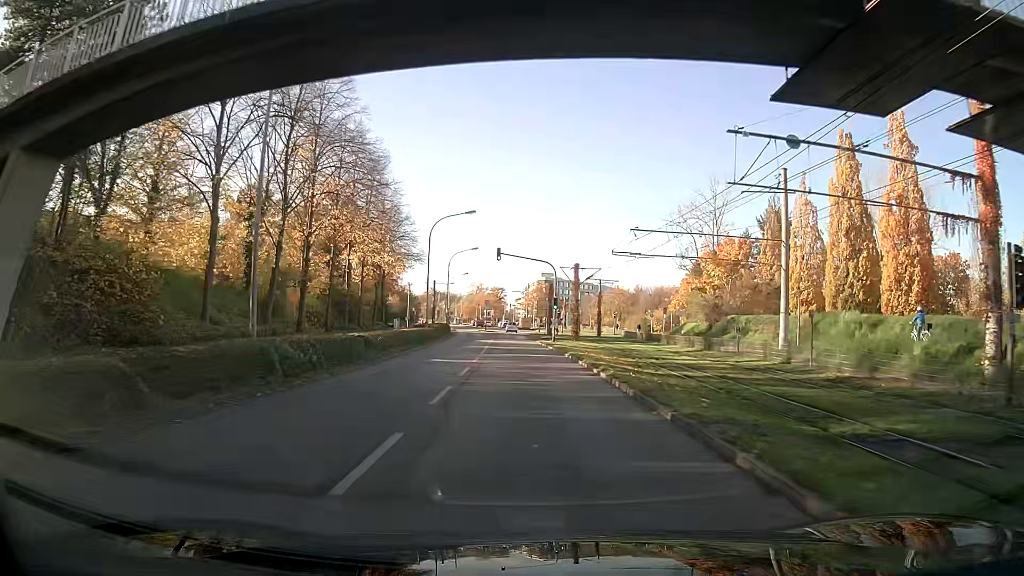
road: tertiary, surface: asphalt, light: Day
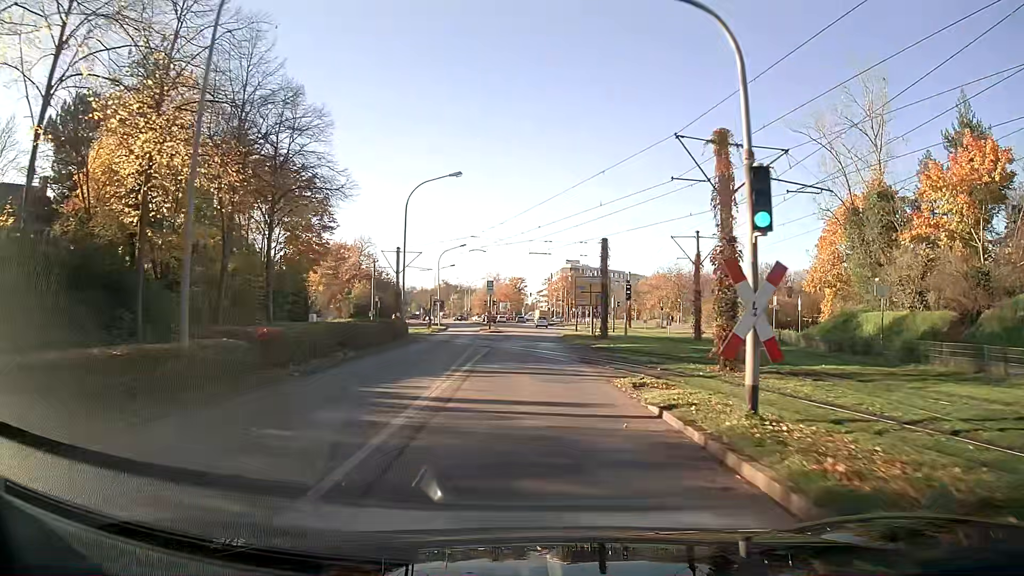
(-0.6, +37.7) m; -2°
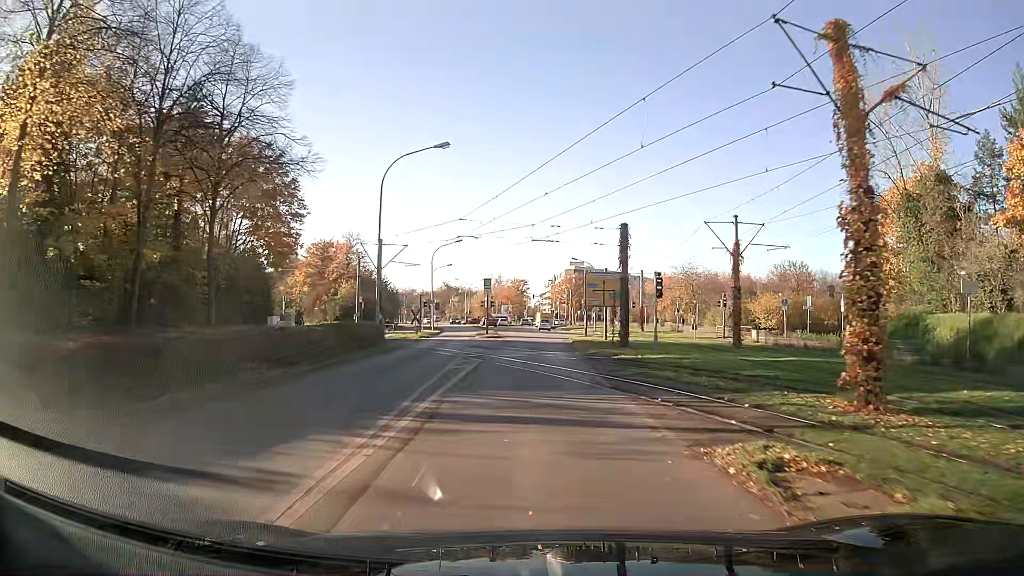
(0.0, +7.4) m; 0°
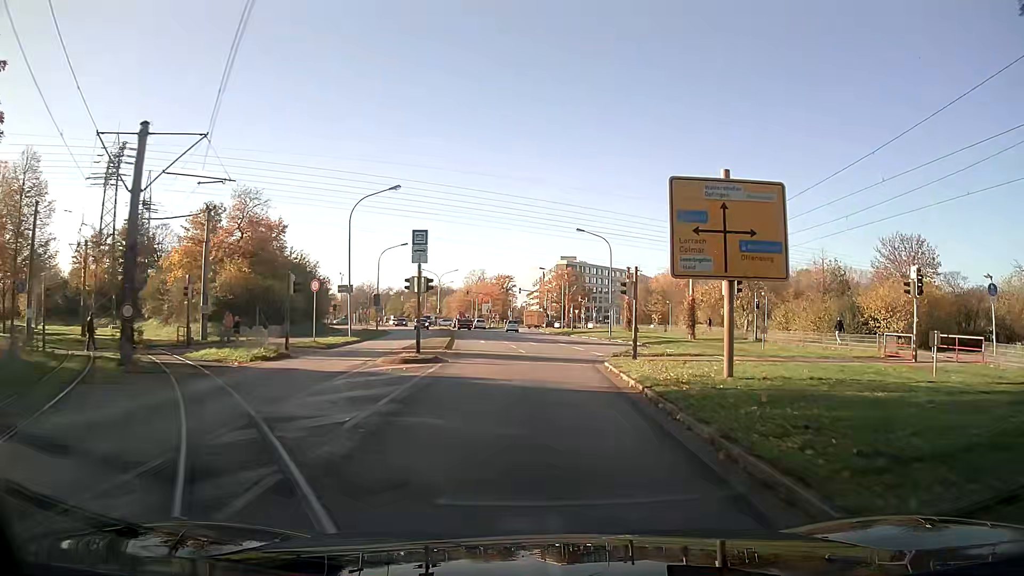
(+0.2, +29.2) m; +2°
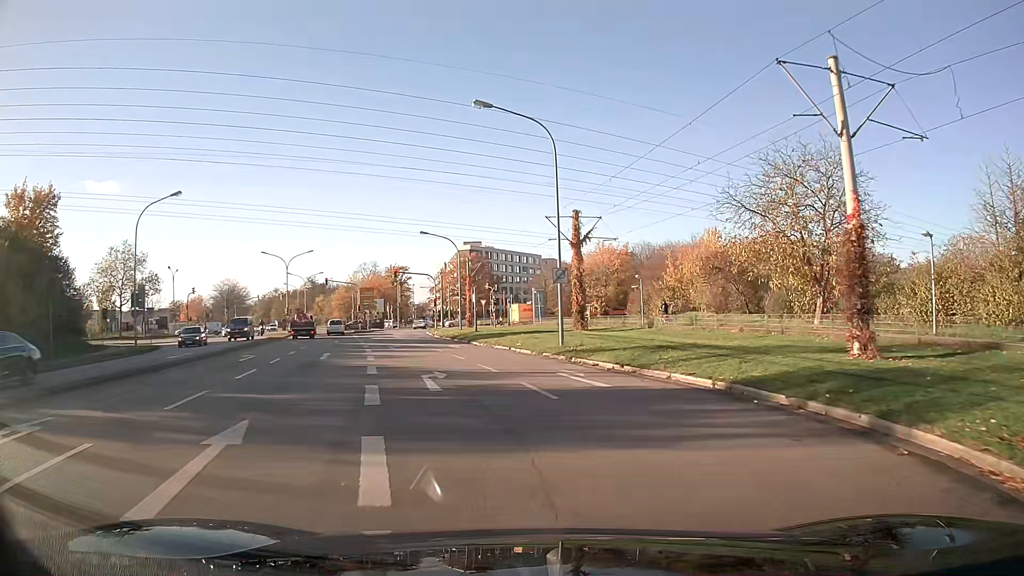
(+2.4, +34.7) m; +7°
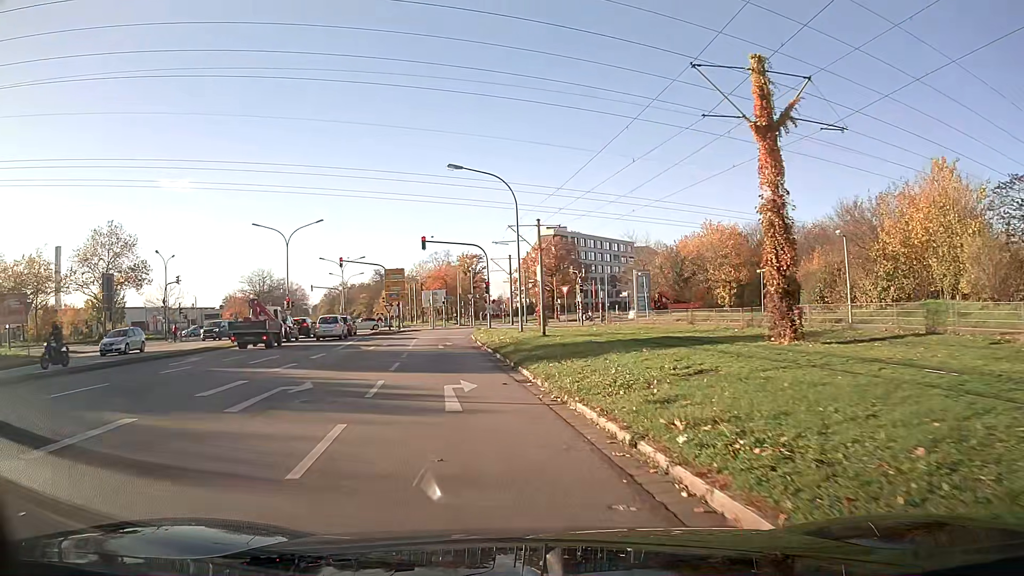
(-1.2, +23.4) m; -9°
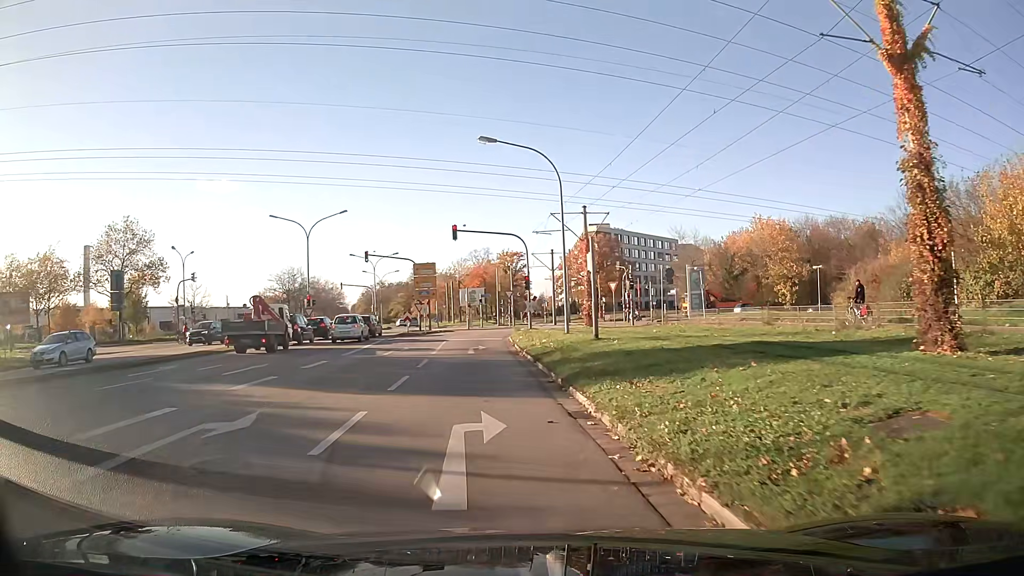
(-0.1, +5.0) m; -3°
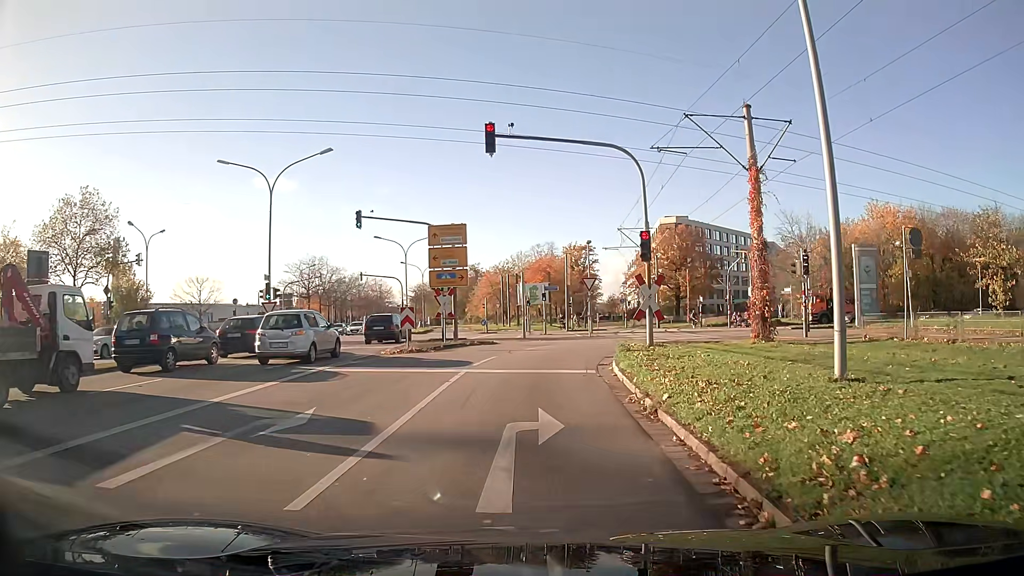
(-1.0, +19.7) m; -4°
